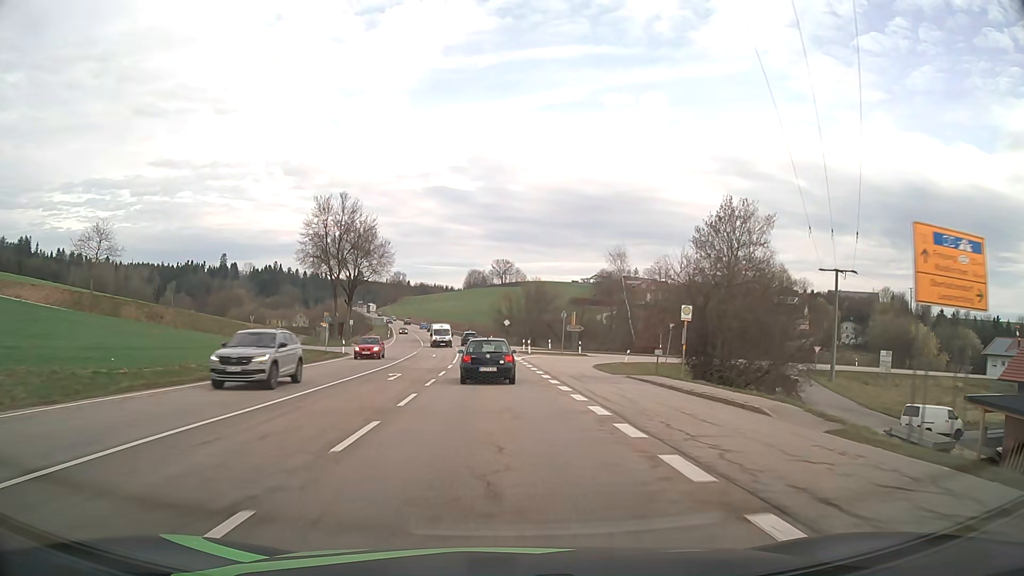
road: primary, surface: asphalt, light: Day
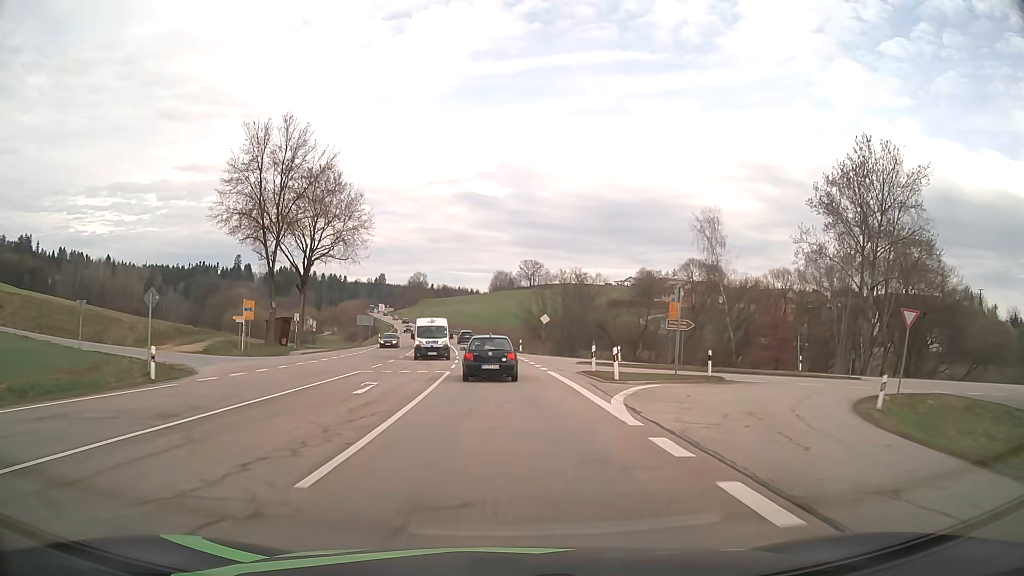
(-0.8, +31.7) m; -2°
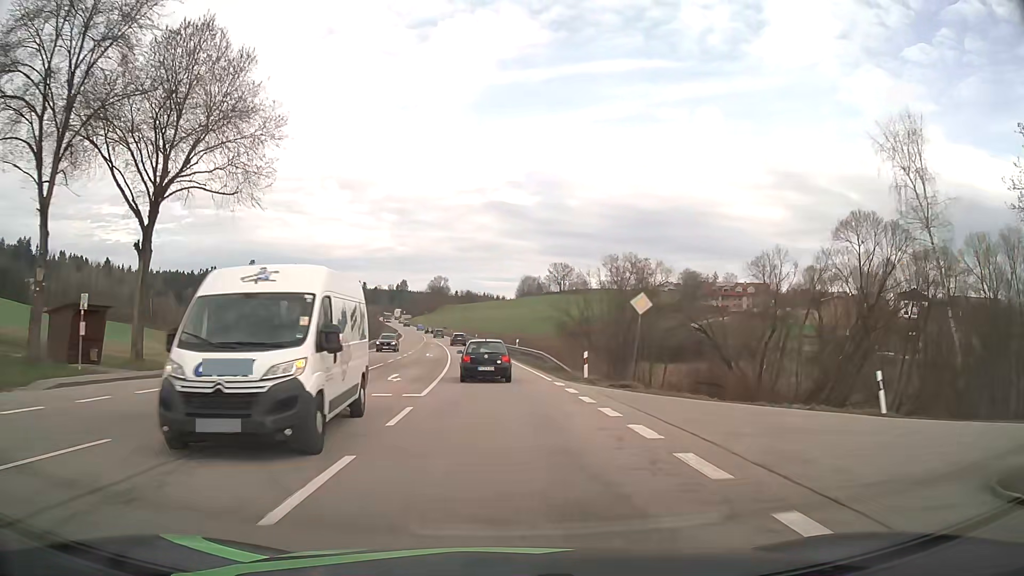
(-0.6, +31.1) m; -3°
(0, +10) (0, +20) (-1, +30) (-1, +40) (-2, +50) (-3, +60) (-4, +70) (-5, +80) (-6, +90) (-8, +100) m
